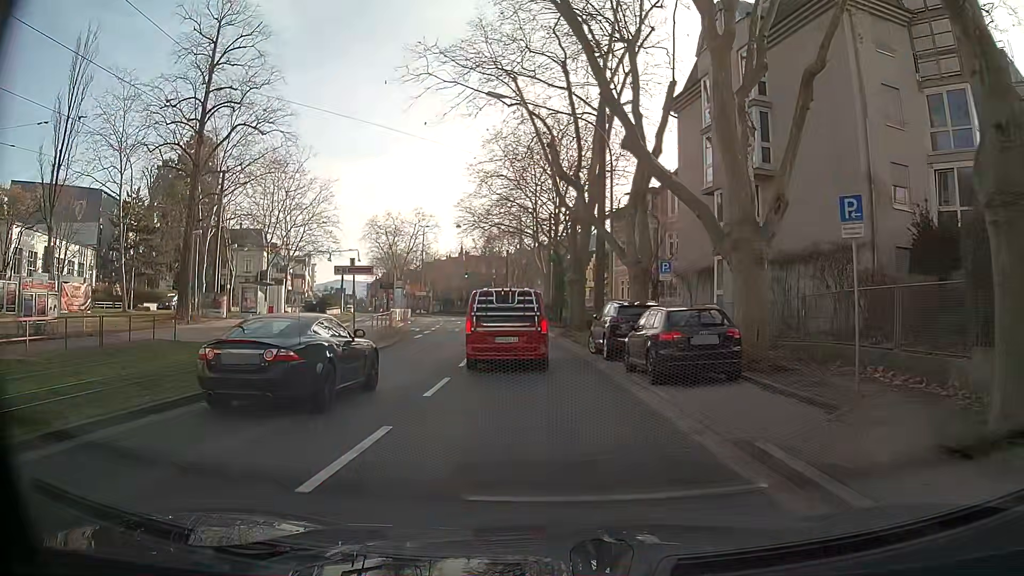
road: primary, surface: asphalt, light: Day
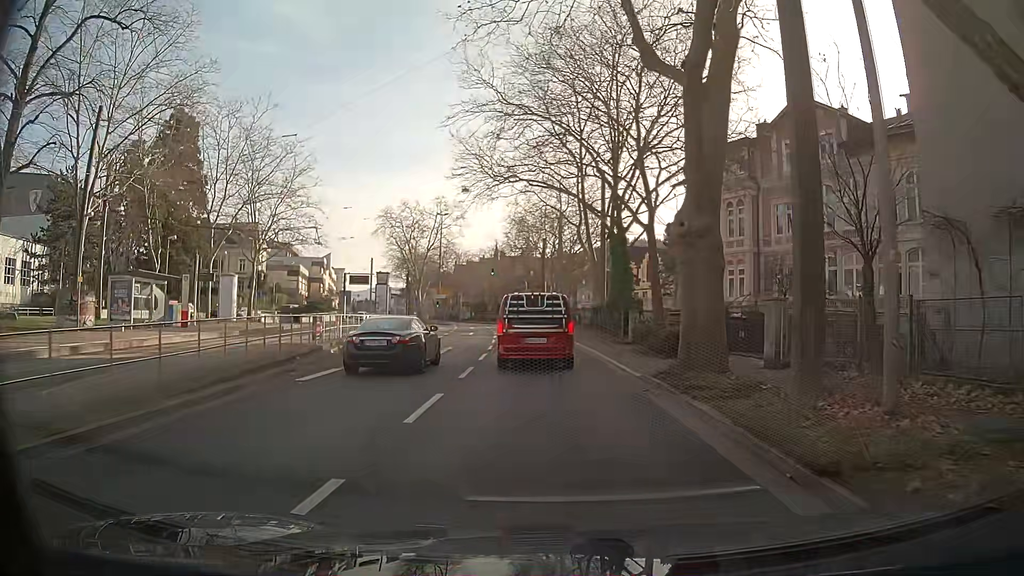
(-0.7, +20.6) m; -4°
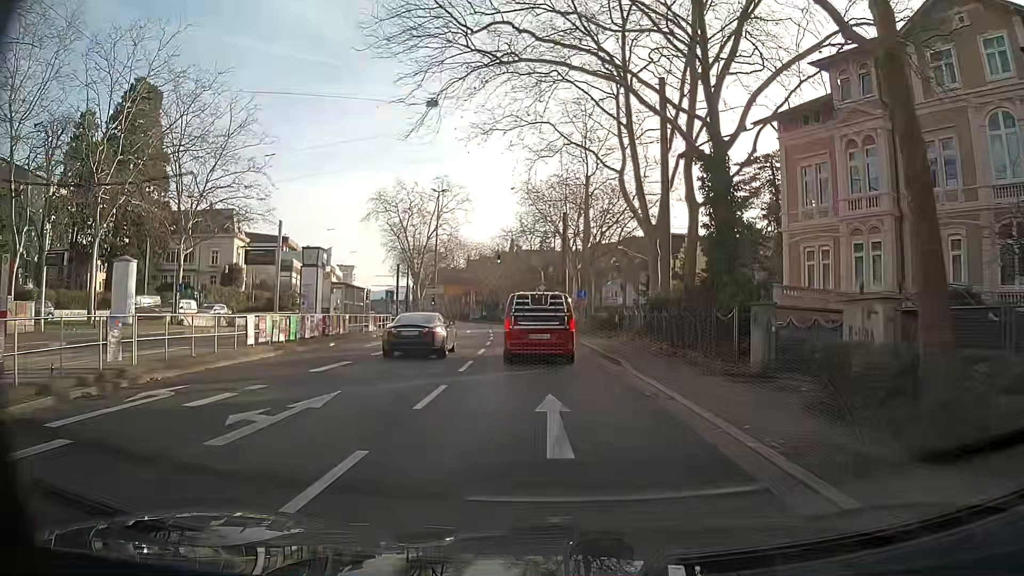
(0.0, +17.0) m; 0°
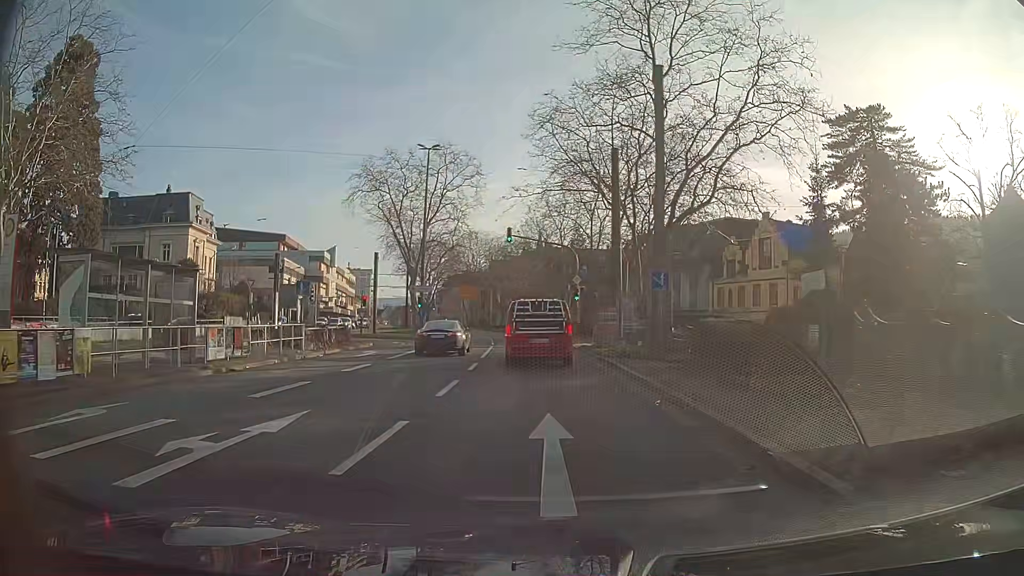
(-1.1, +21.9) m; -5°
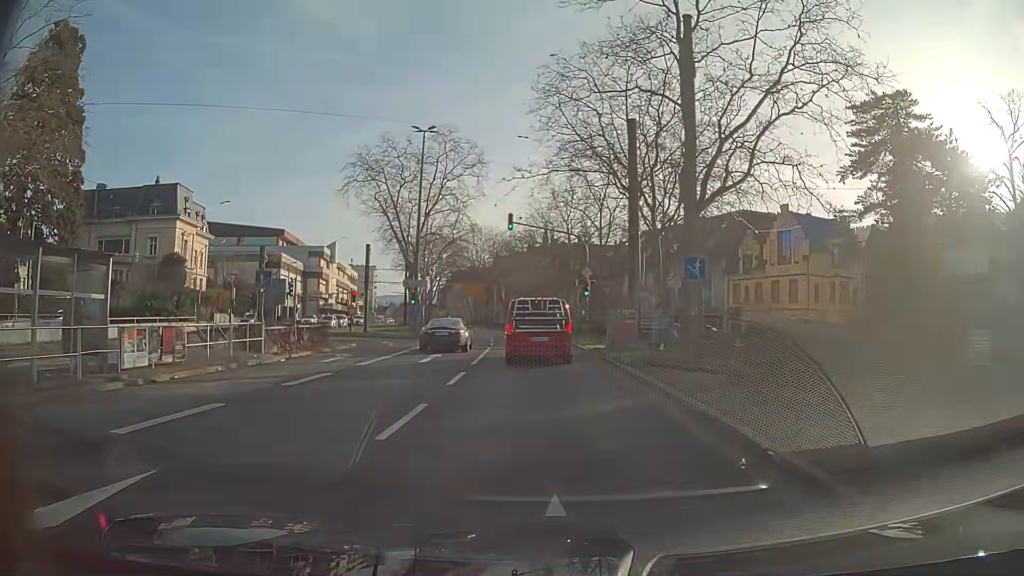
(0.0, +4.4) m; 0°
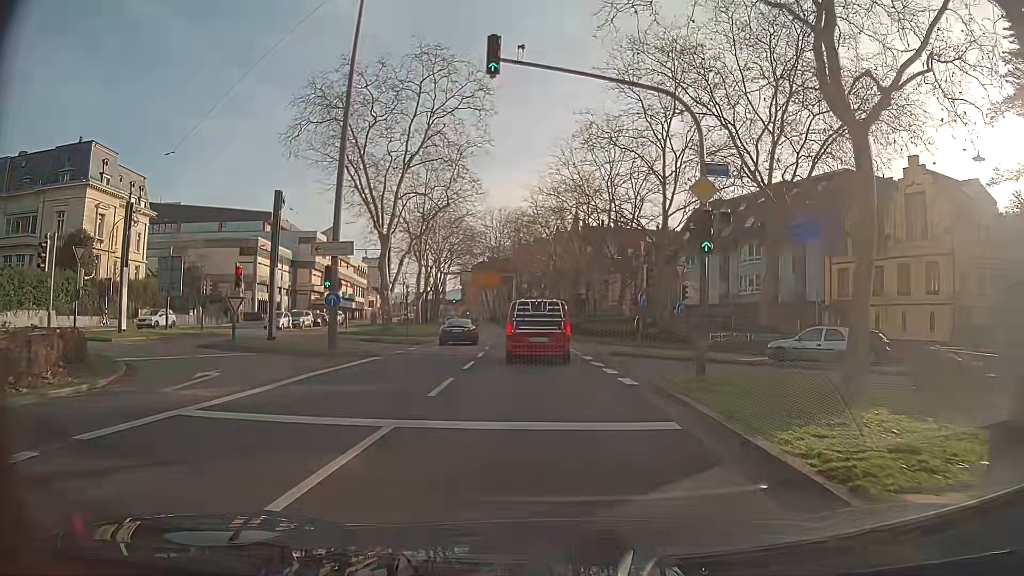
(-0.4, +22.4) m; -2°
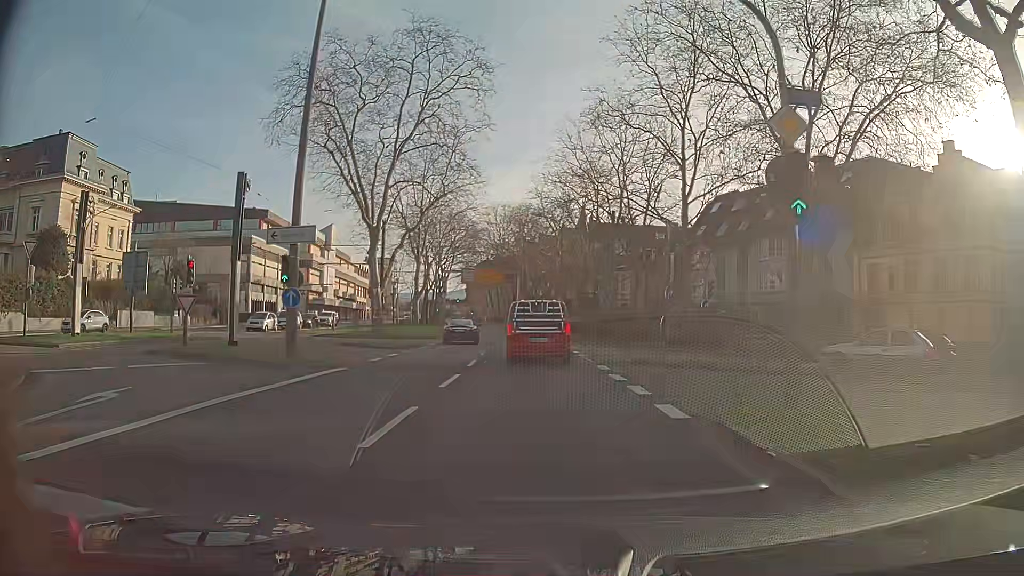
(0.0, +4.5) m; 0°
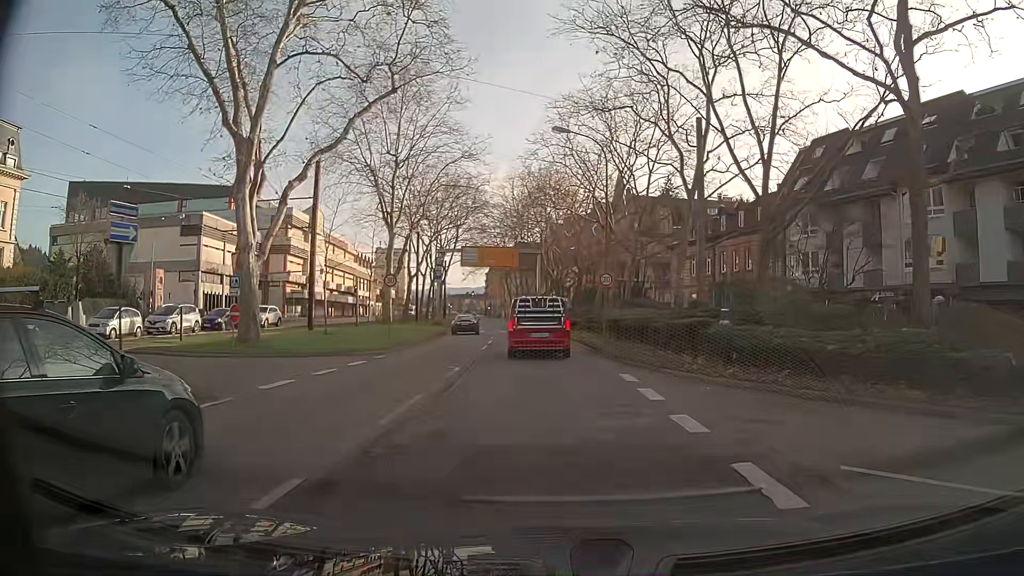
(-0.4, +22.7) m; -2°
(0, +10) (0, +20) (-1, +30) (-1, +40) (-2, +50) (-4, +60) (-5, +70) (-7, +80) (-8, +89) (-10, +99) m
